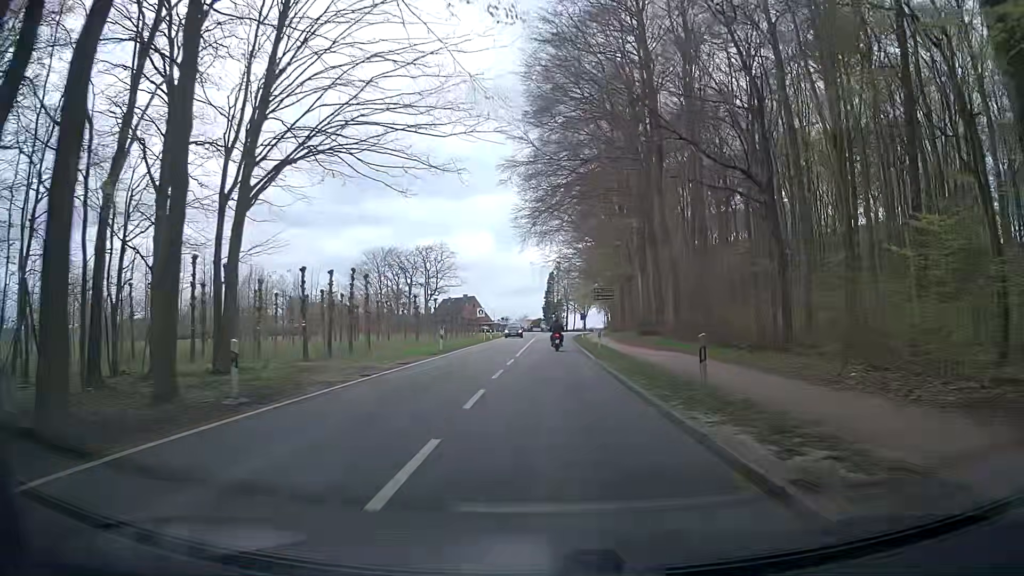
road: secondary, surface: asphalt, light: Day
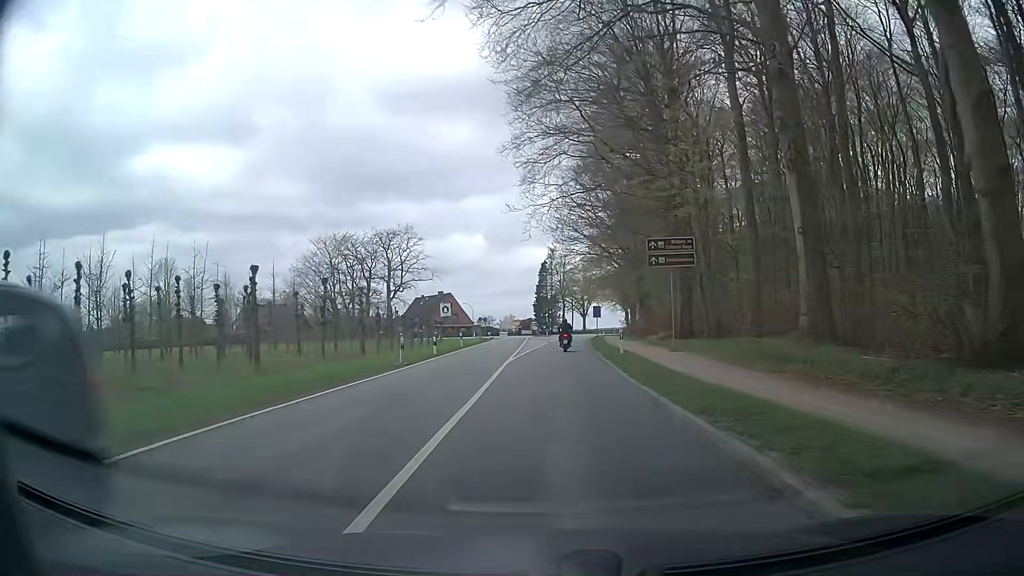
(+1.0, +32.0) m; +1°
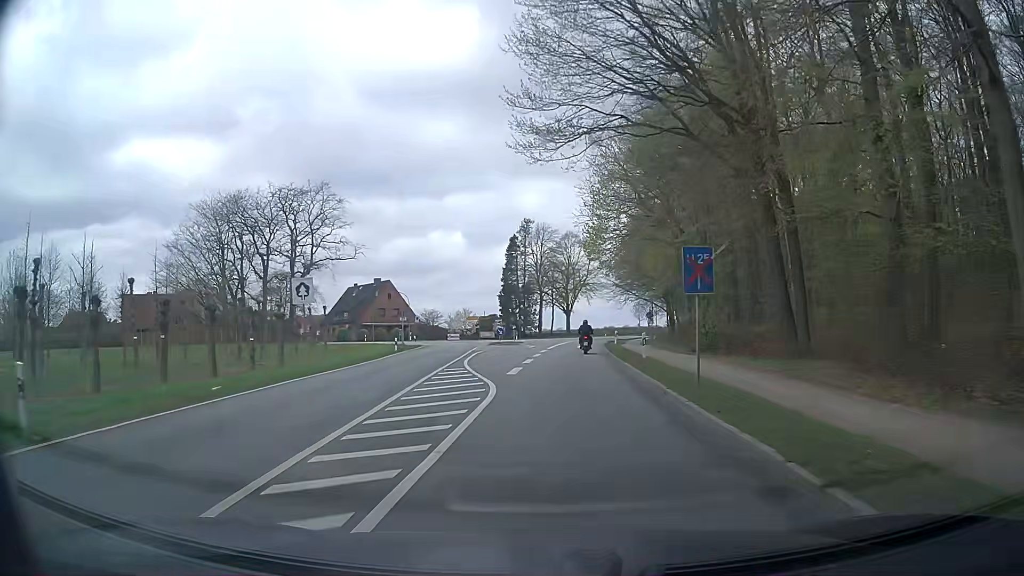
(+1.4, +40.3) m; +3°
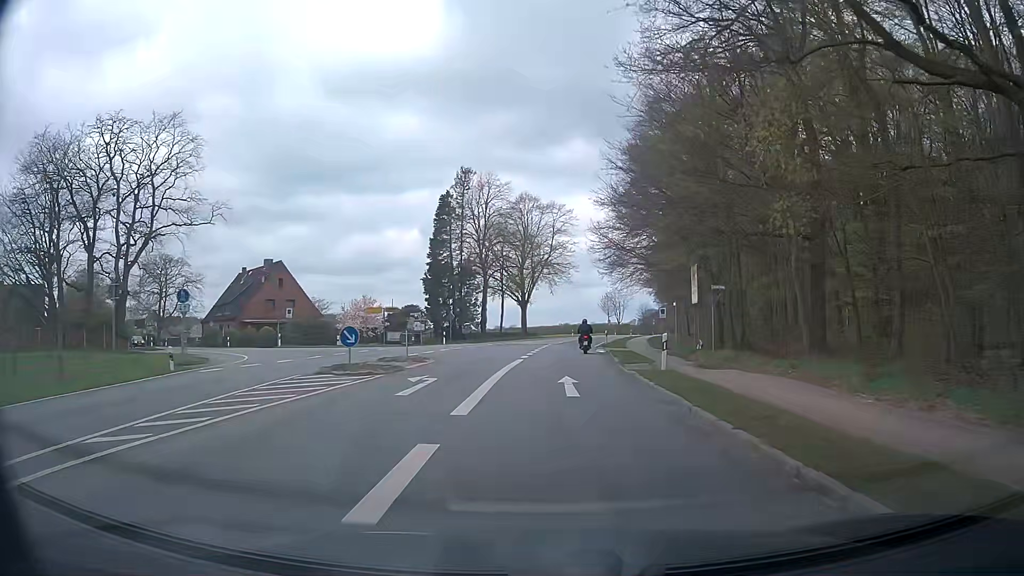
(+0.9, +32.3) m; +4°
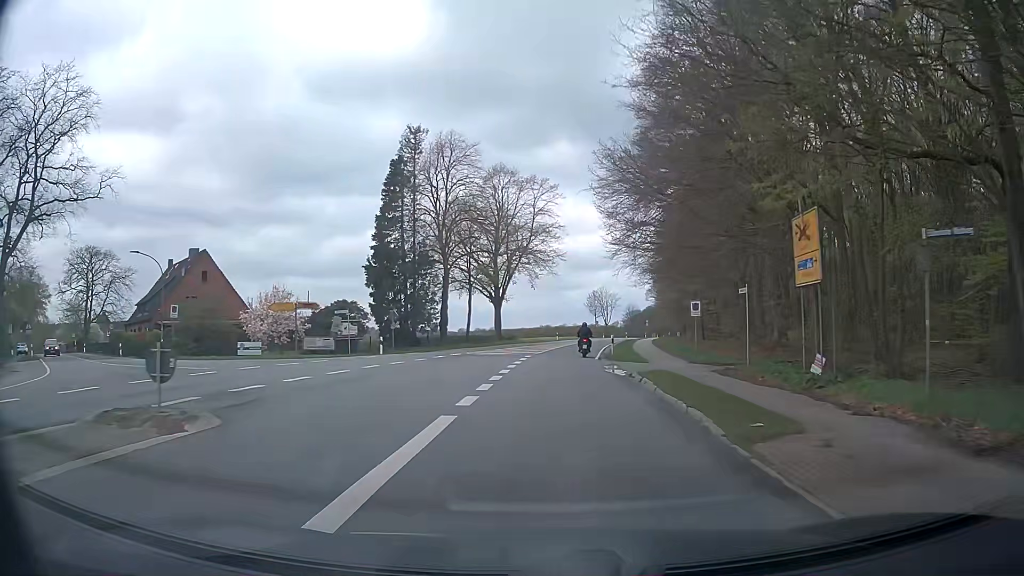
(+0.3, +16.2) m; +1°
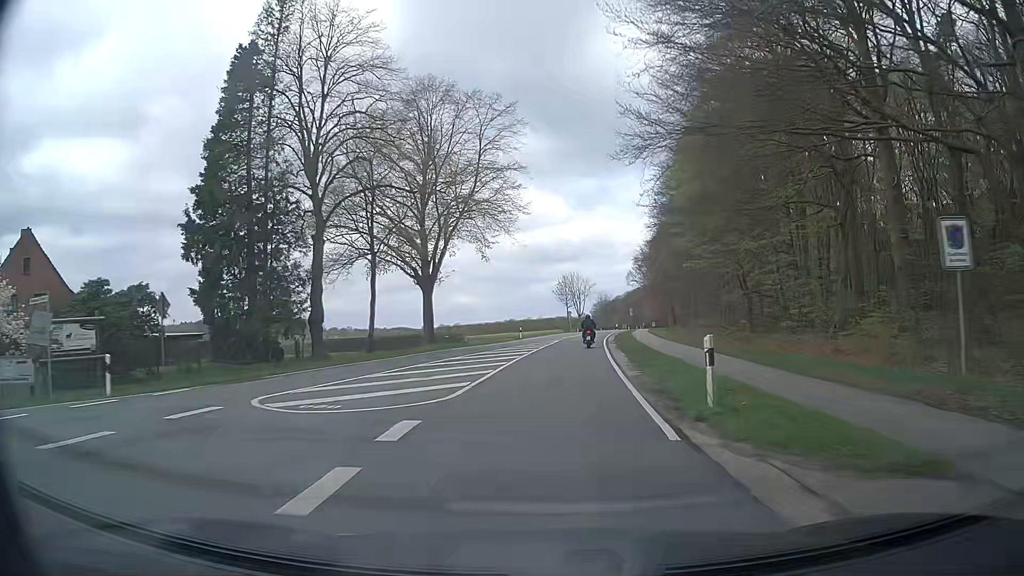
(+0.8, +24.4) m; +4°
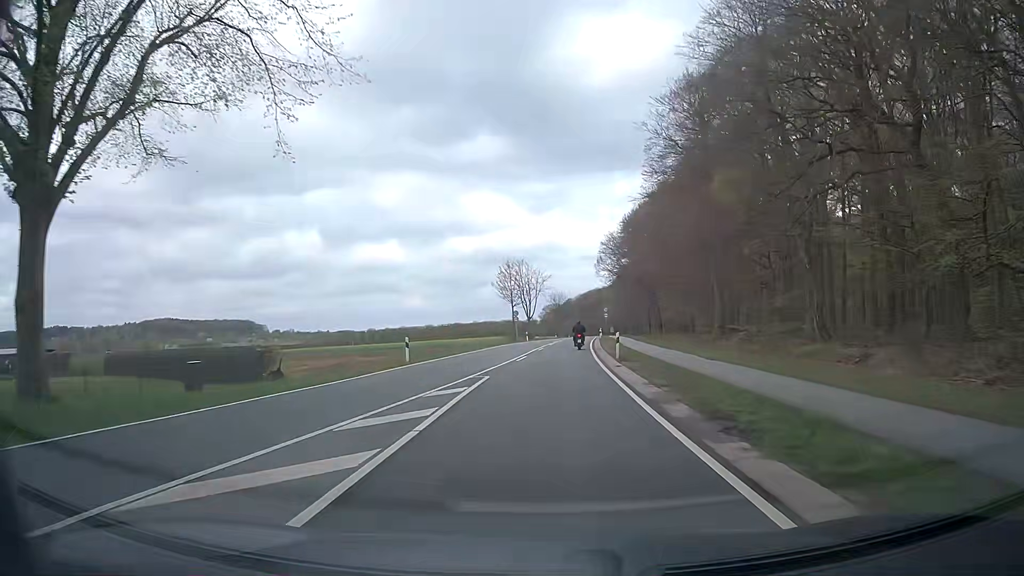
(+1.0, +34.3) m; +4°
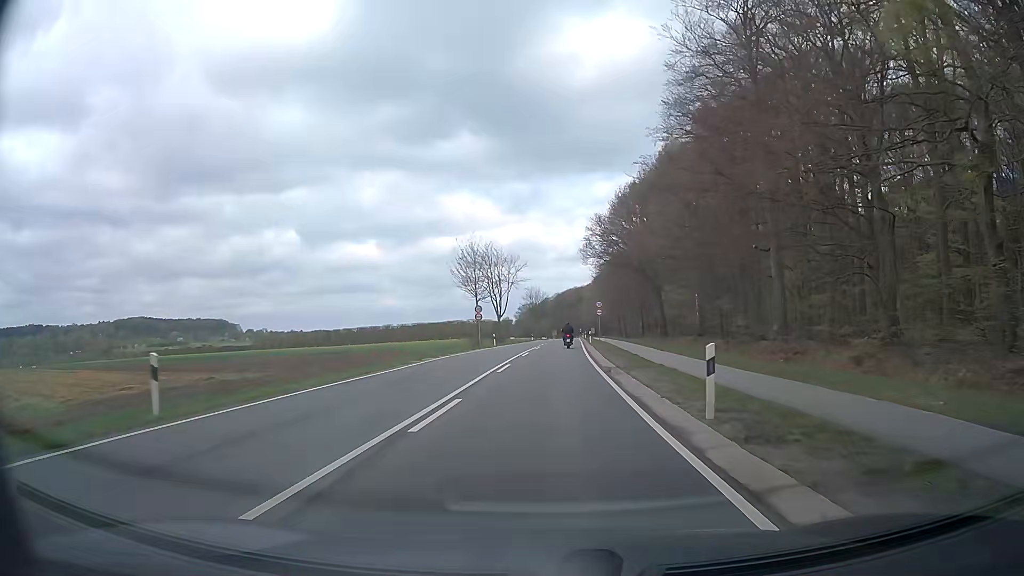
(+0.2, +18.8) m; +2°
(0, +10) (0, +20) (+1, +30) (+1, +40) (+1, +50) (+2, +60) (+2, +70) (+3, +80) (+3, +90) (+4, +100) m
